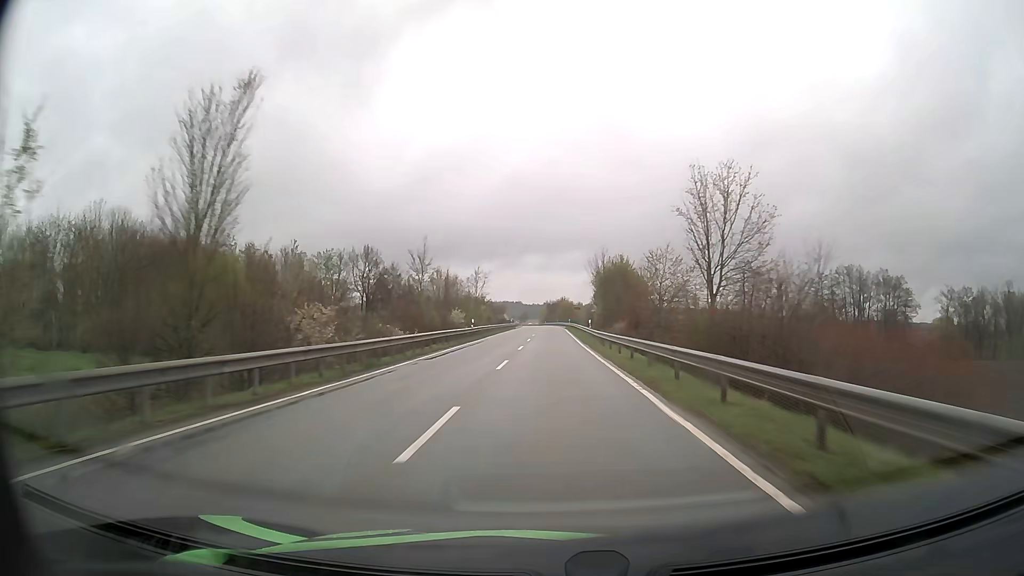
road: tertiary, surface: asphalt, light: Day
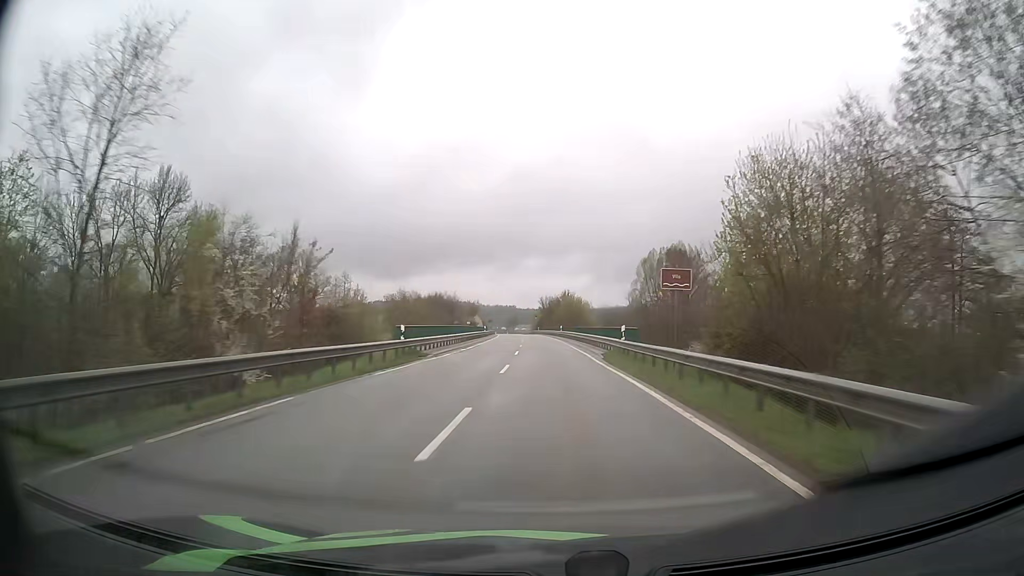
(+0.1, +72.7) m; +1°
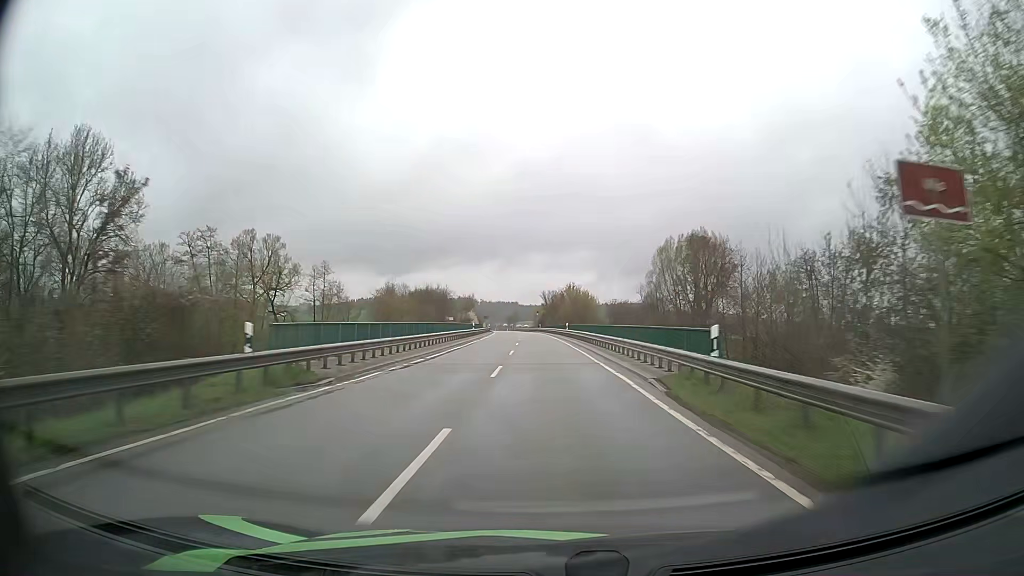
(-0.1, +14.1) m; 0°
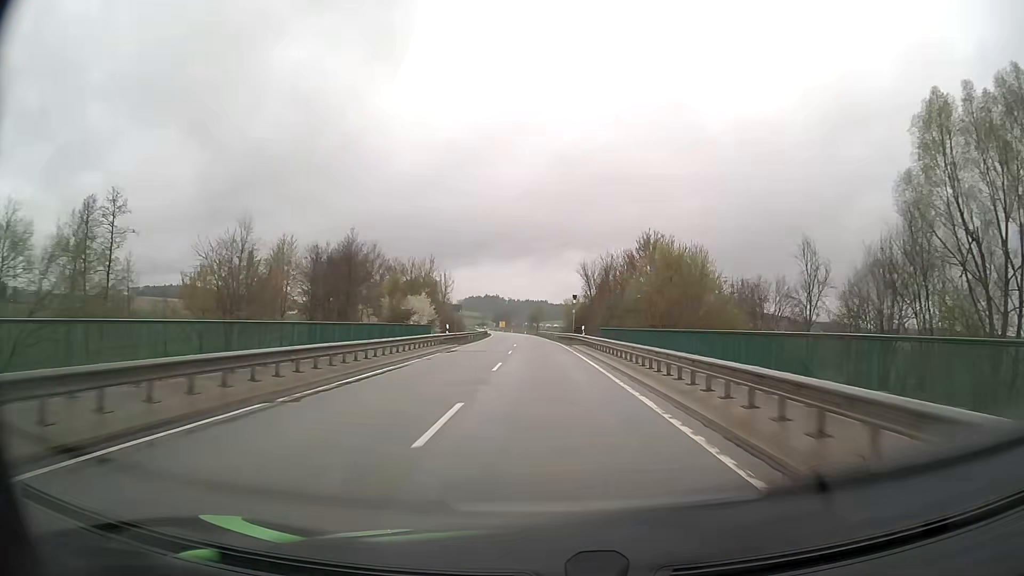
(-1.6, +70.4) m; -3°
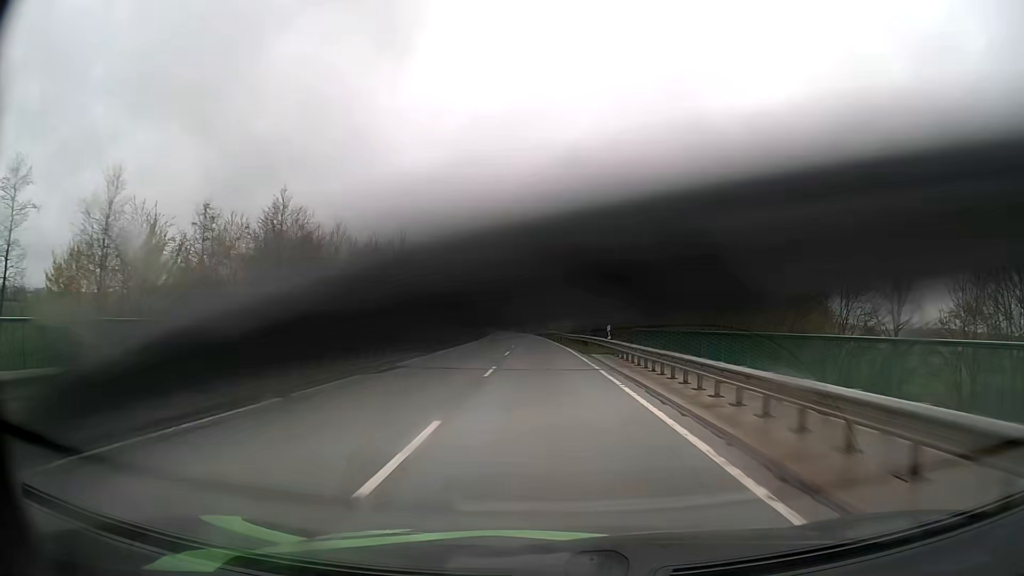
(-0.1, +14.3) m; 0°
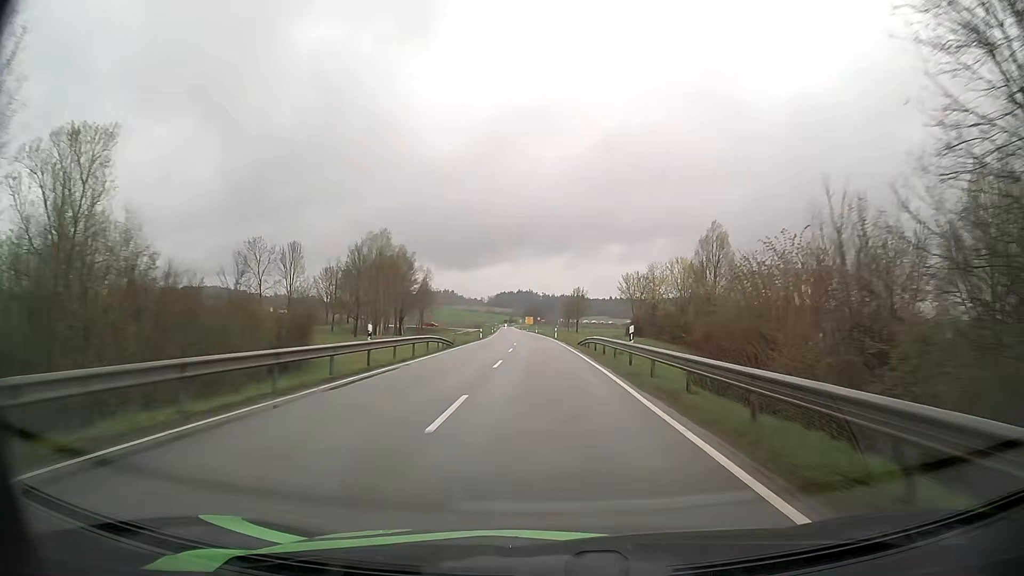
(-1.3, +58.1) m; -2°
(0, +10) (0, +20) (0, +30) (-1, +40) (-1, +50) (-1, +60) (-2, +70) (-2, +80) (-3, +90) (-3, +100) m
